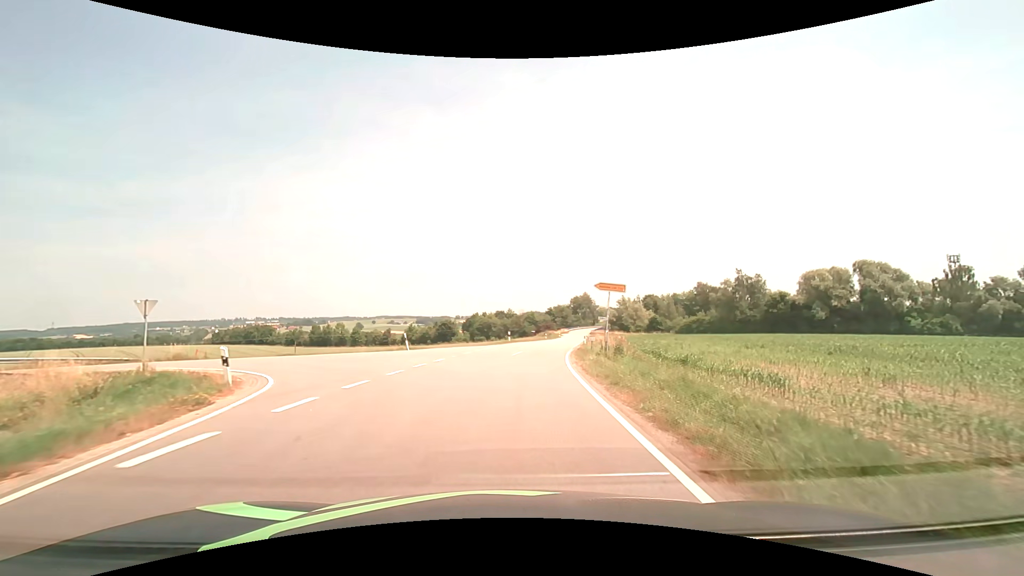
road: tertiary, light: Day
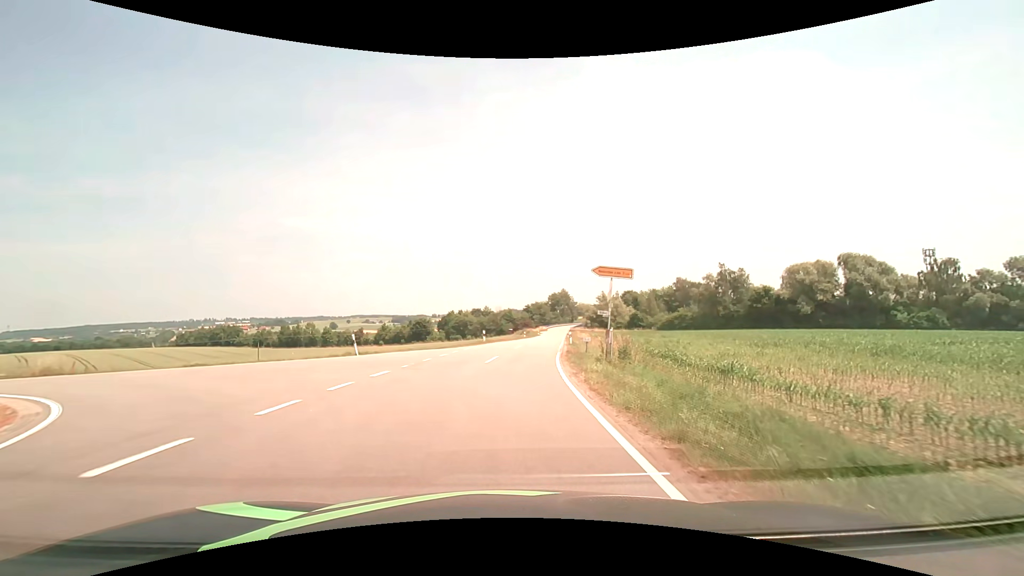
(+0.1, +5.8) m; +3°
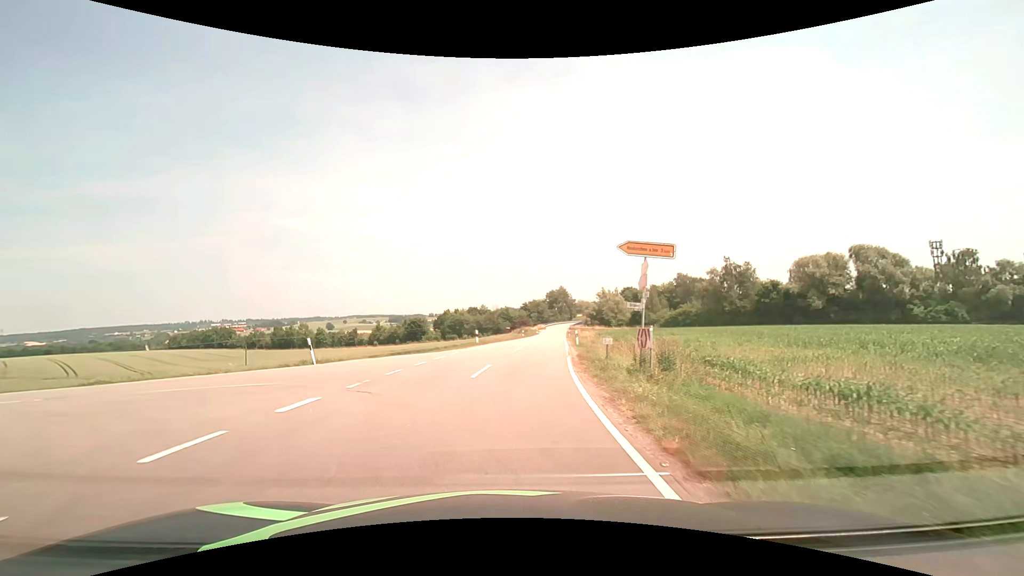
(+0.1, +5.2) m; 0°
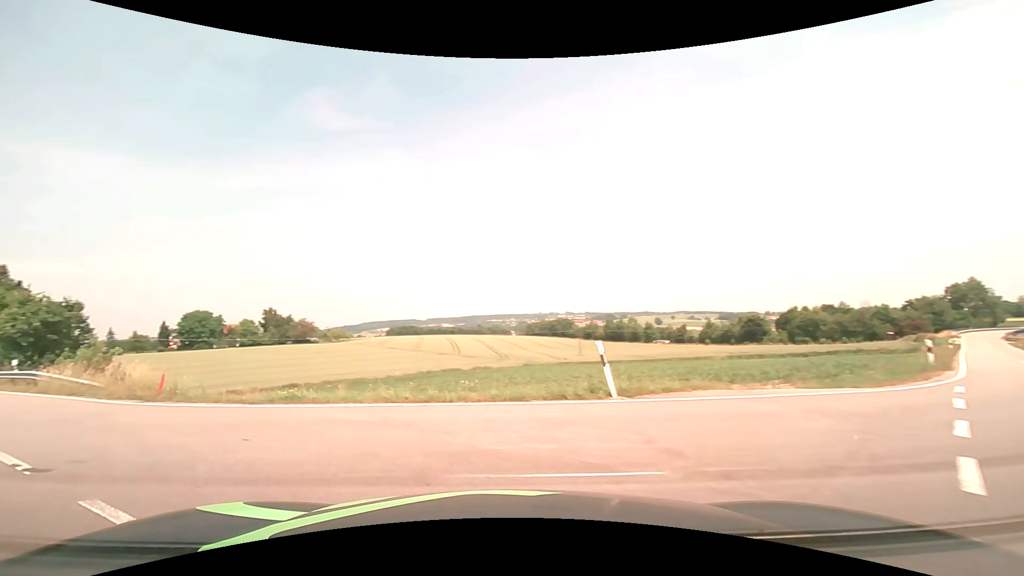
(-2.7, +11.9) m; -36°
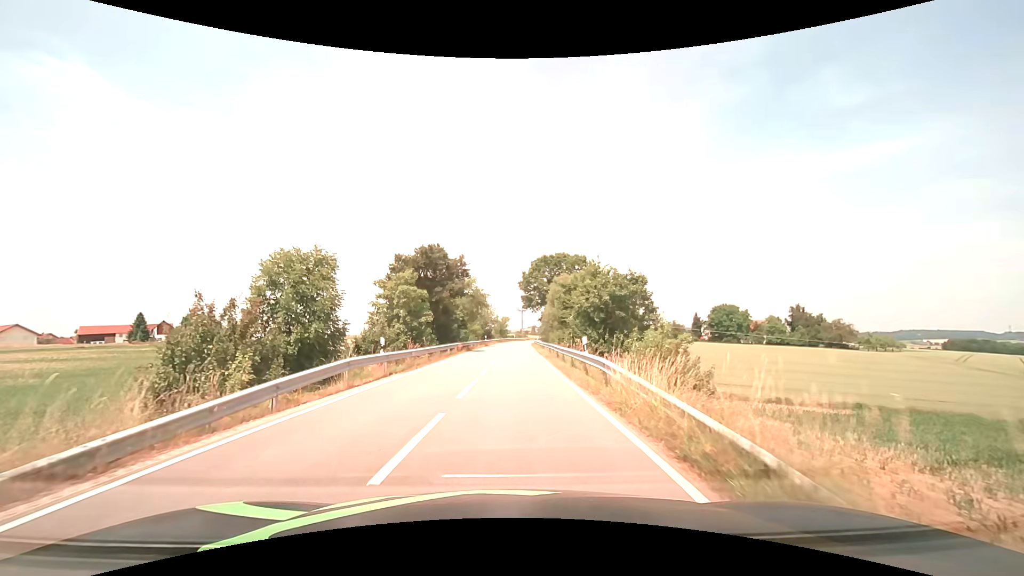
(-9.2, +12.6) m; -55°
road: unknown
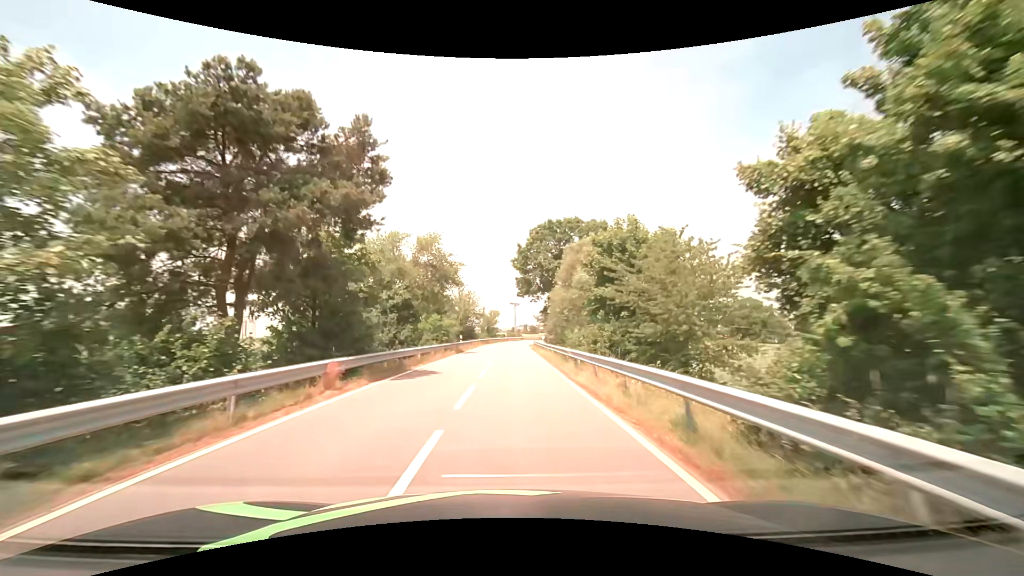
(+0.4, +26.4) m; +1°
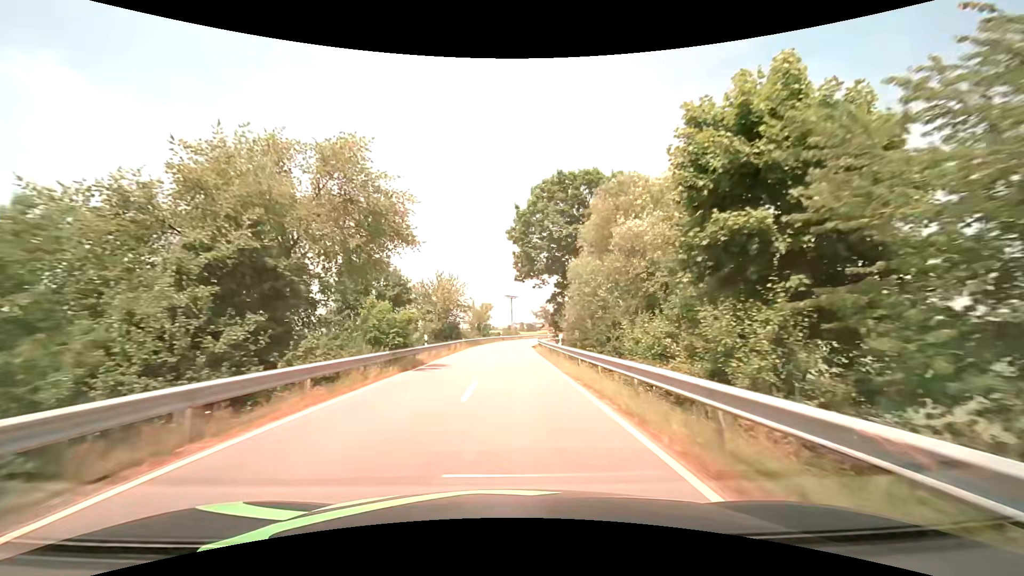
(+0.1, +17.5) m; 0°
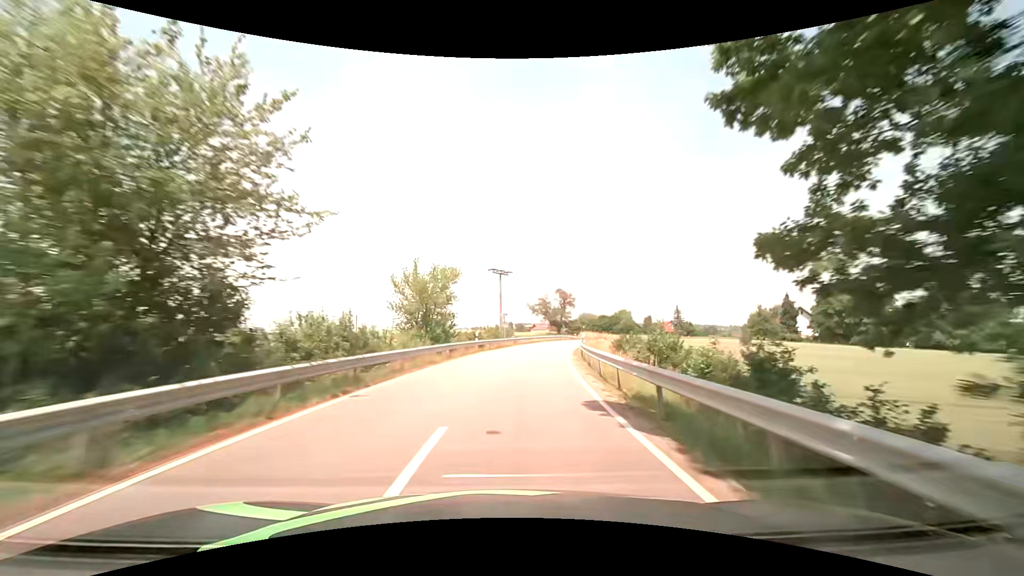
(+0.2, +42.4) m; +1°
(0, +10) (+1, +20) (+2, +30) (+3, +40) (+5, +50) (+7, +59) (+10, +69) (+13, +79) (+16, +88) (+20, +97) m
